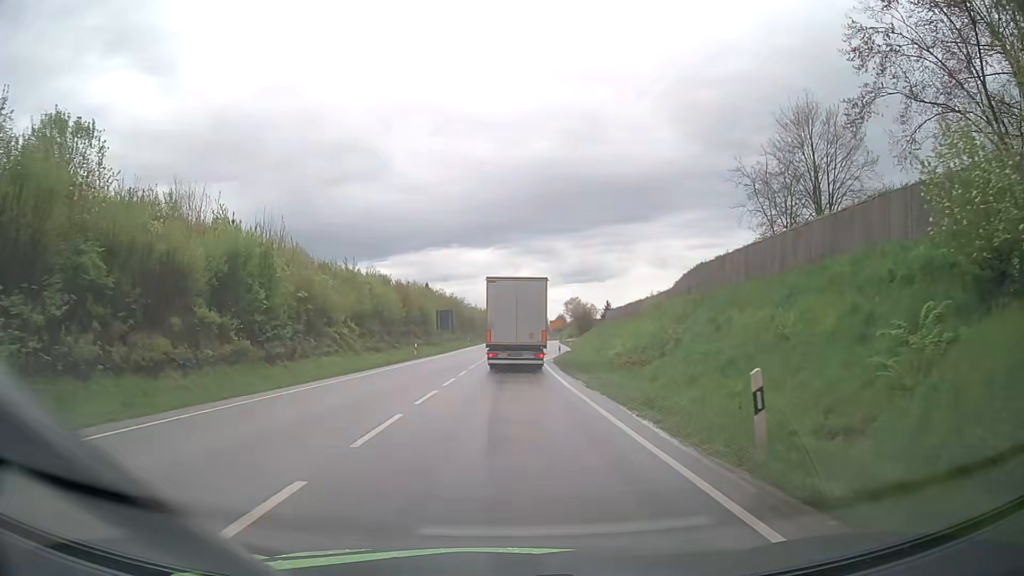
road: primary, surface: asphalt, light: Day
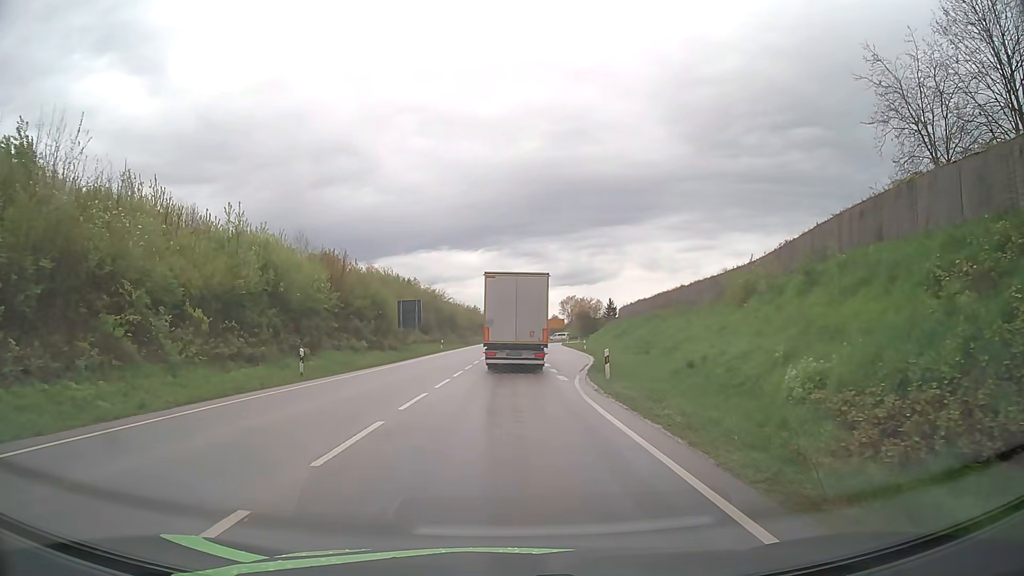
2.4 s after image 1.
(+0.2, +25.3) m; +1°
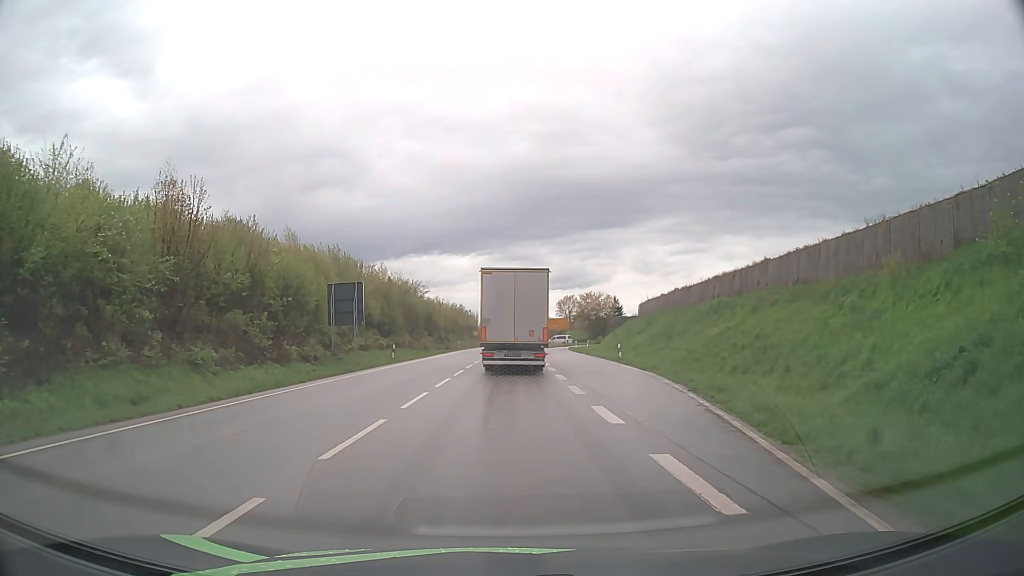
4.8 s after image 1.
(+0.2, +23.0) m; 0°
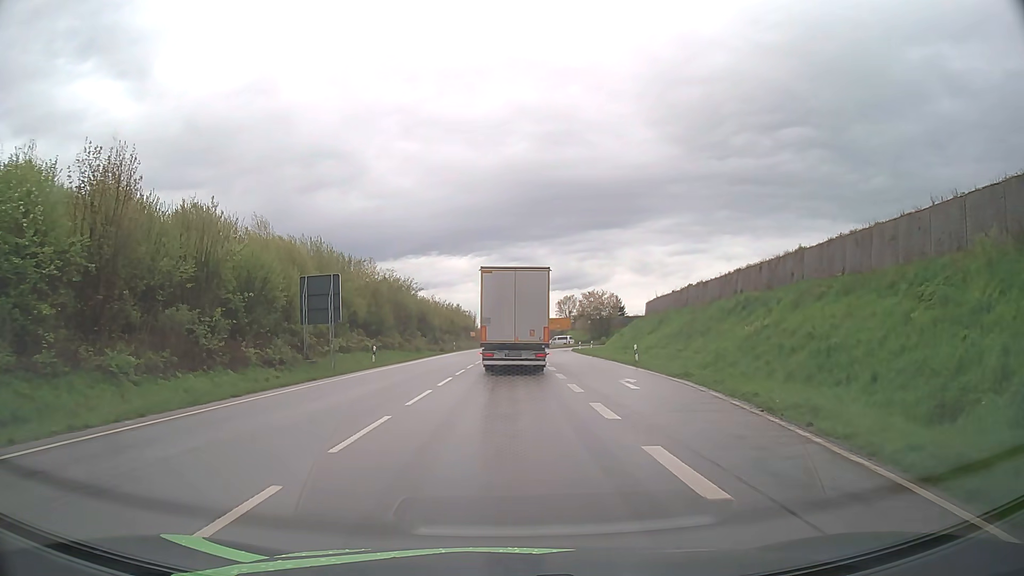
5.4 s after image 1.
(0.0, +5.5) m; 0°
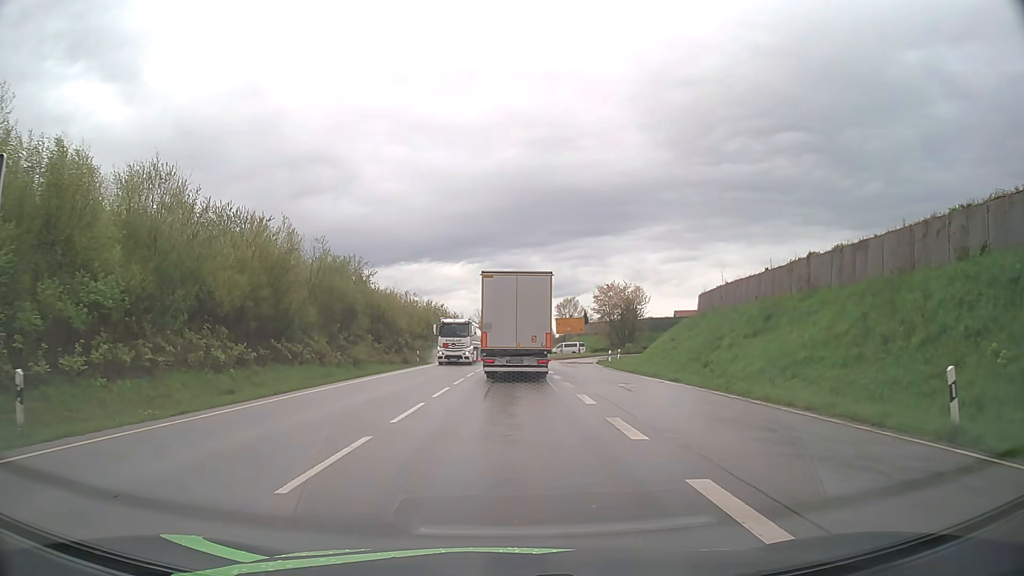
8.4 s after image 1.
(+0.2, +26.0) m; +1°
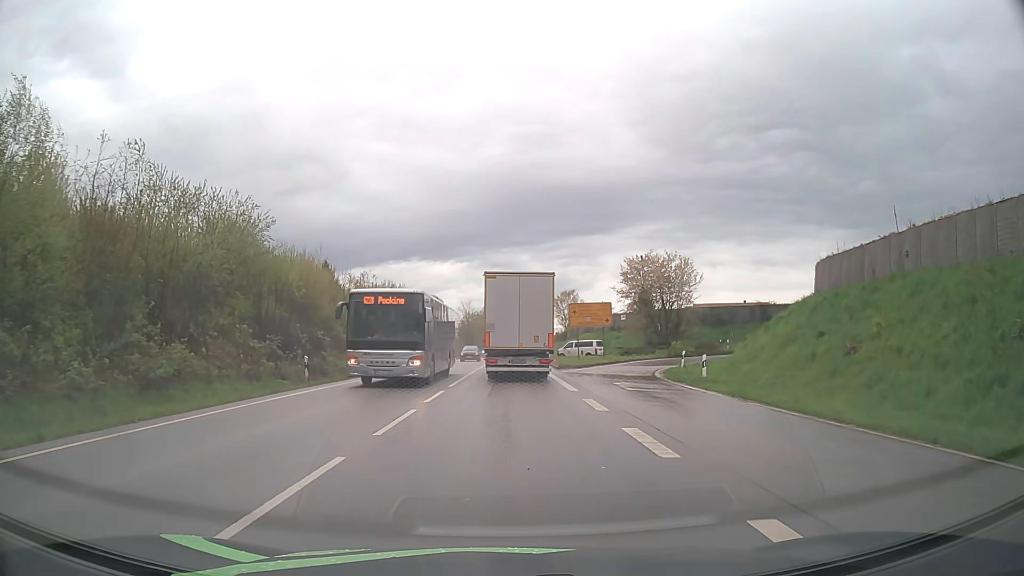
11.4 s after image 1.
(+0.3, +25.7) m; +1°
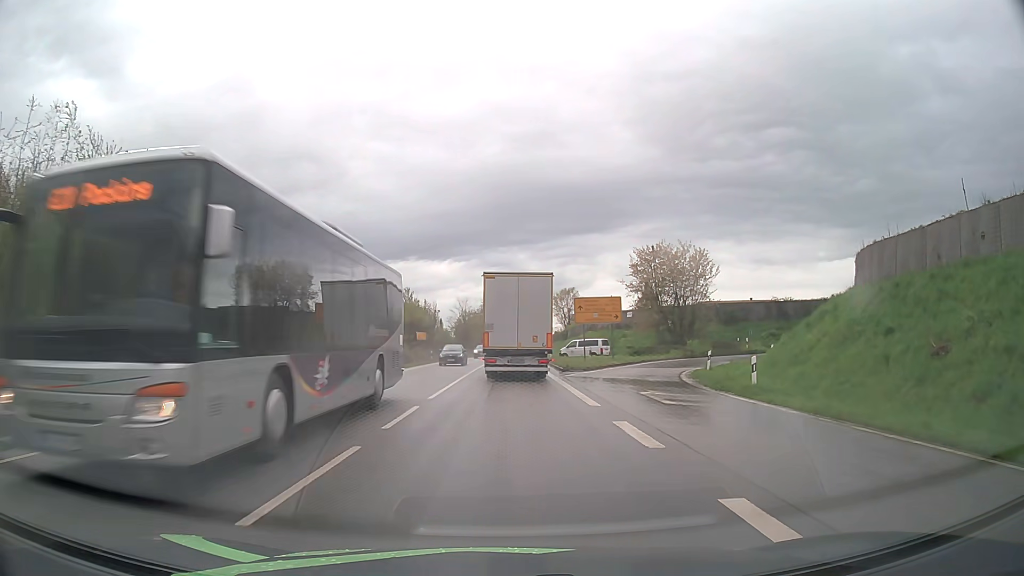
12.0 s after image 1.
(0.0, +5.2) m; 0°
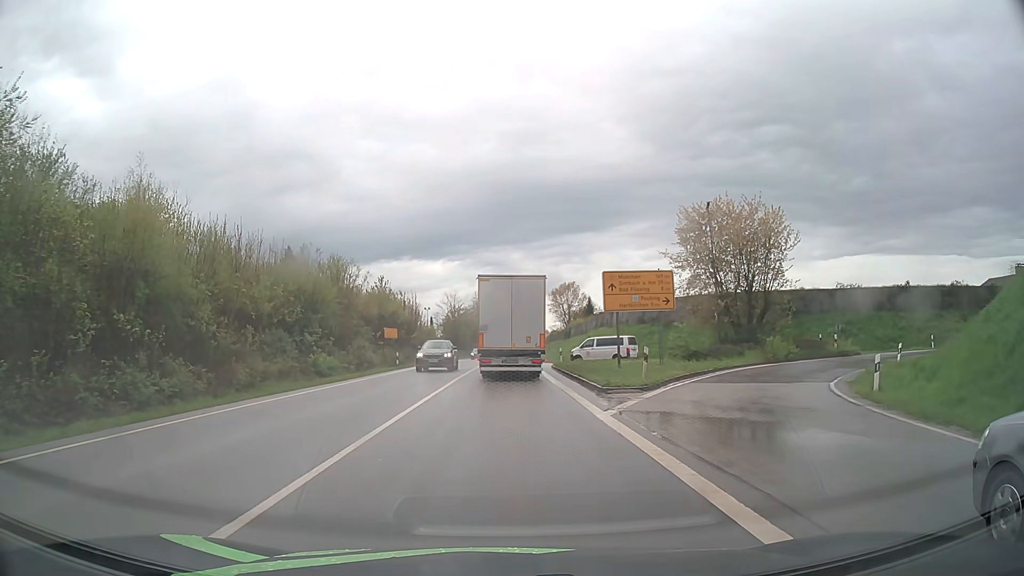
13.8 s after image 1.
(+0.1, +15.9) m; 0°
(0, +10) (0, +20) (0, +30) (0, +40) (0, +50) (0, +60) (0, +70) (0, +80) (+1, +90) (+1, +100) m
